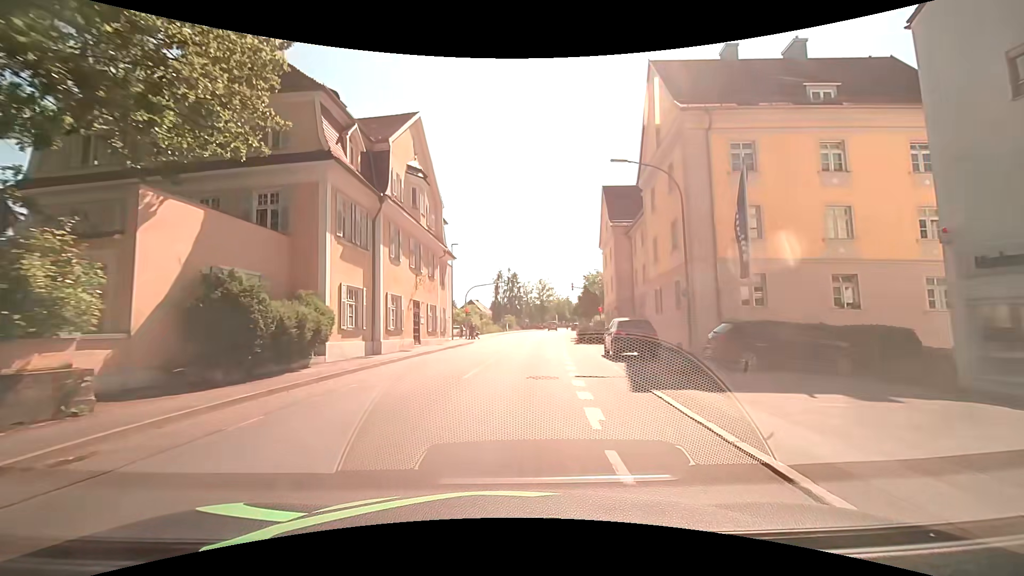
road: tertiary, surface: asphalt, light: Day
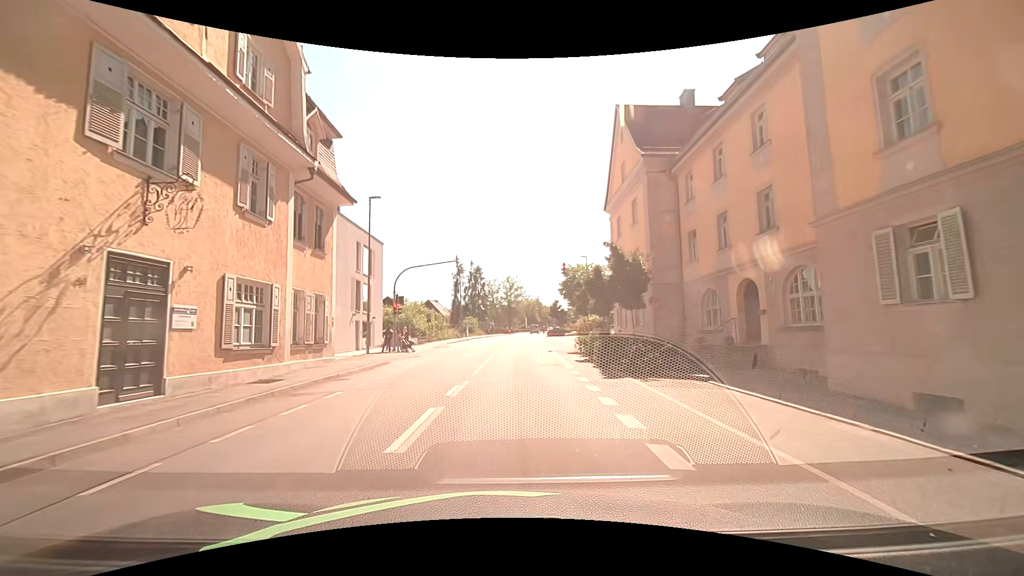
(+0.6, +20.3) m; +6°
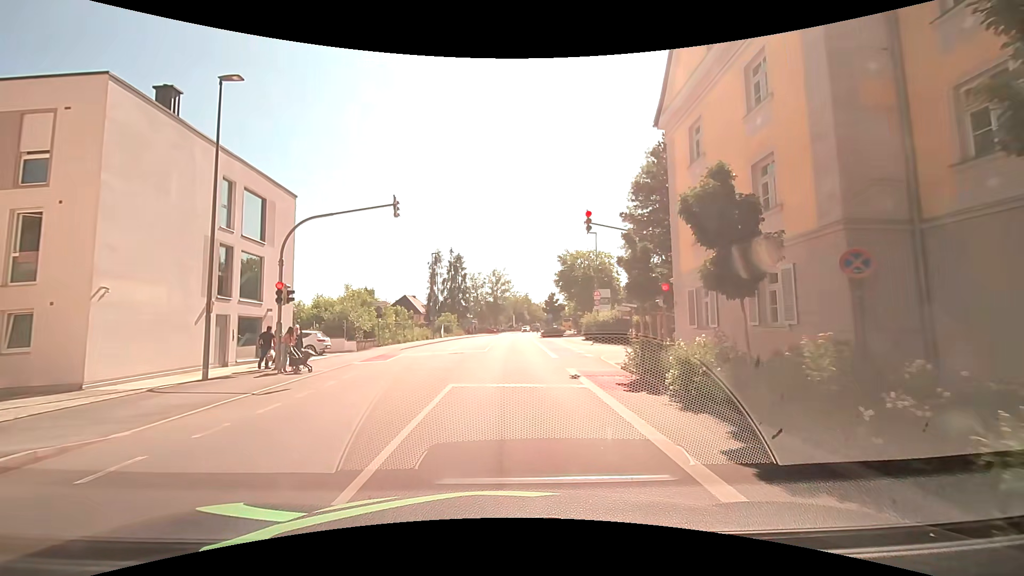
(-0.3, +15.4) m; 0°
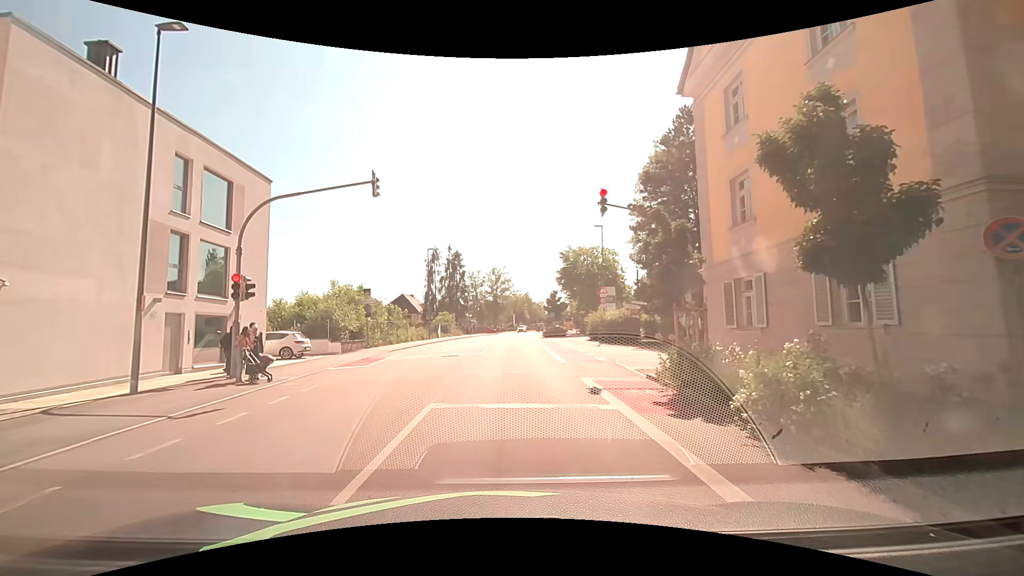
(0.0, +2.9) m; 0°
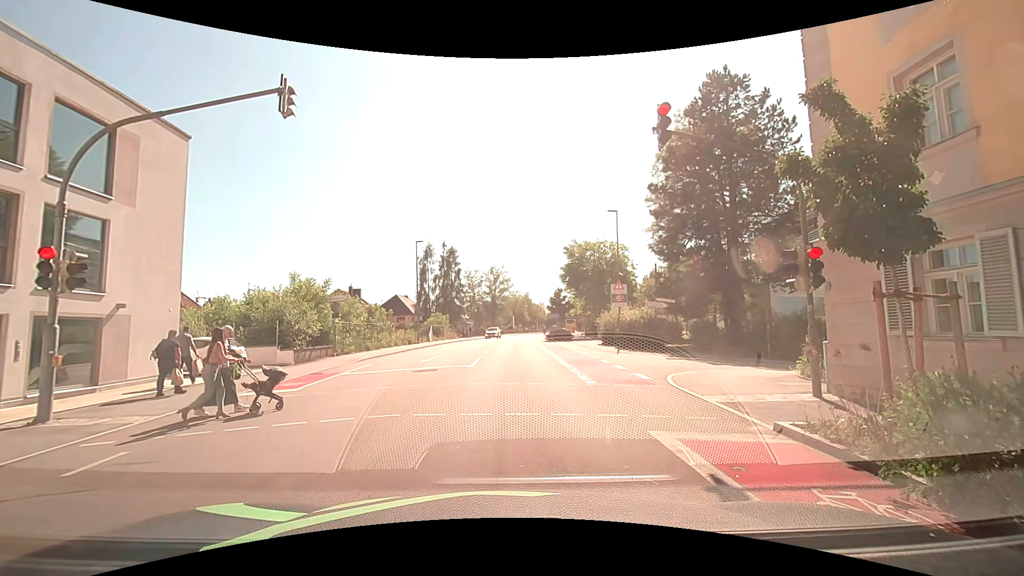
(-0.1, +6.0) m; 0°
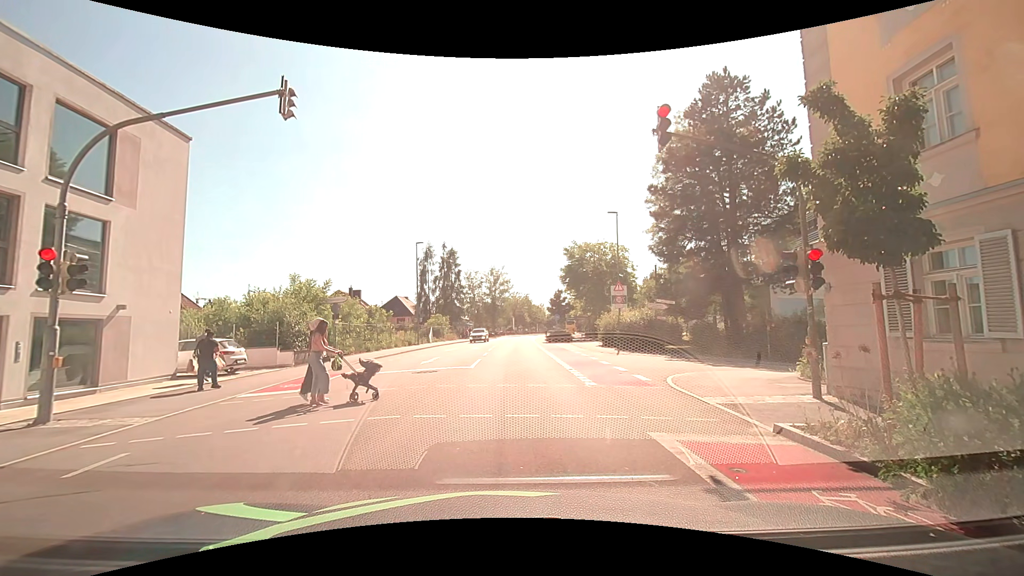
(0.0, +0.1) m; 0°
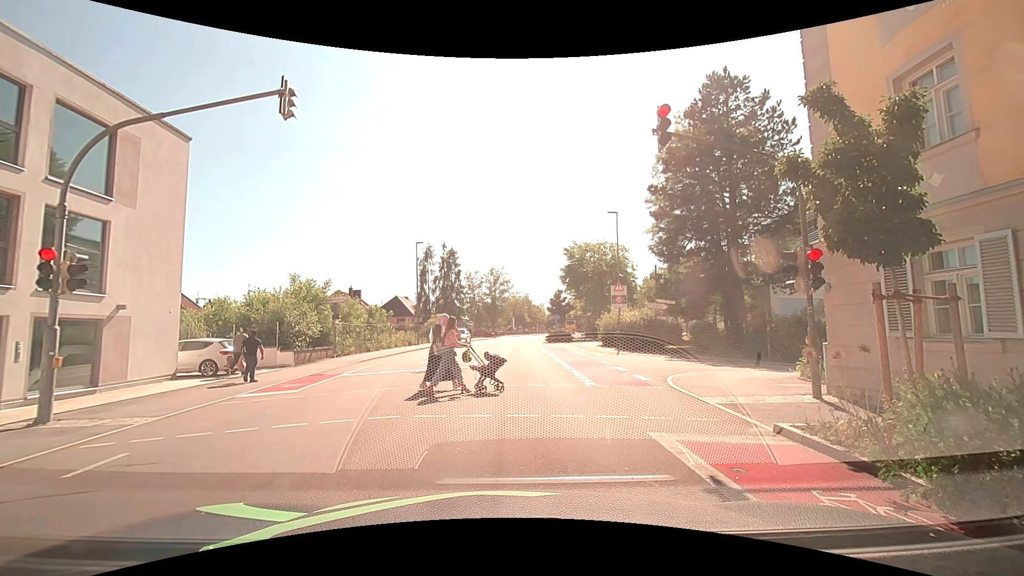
(0.0, 0.0) m; 0°
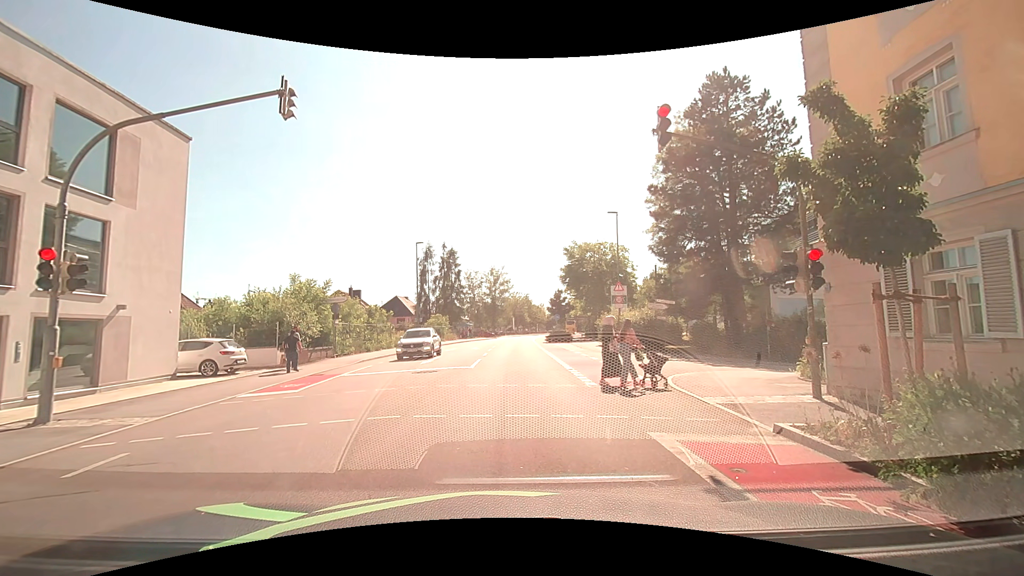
(0.0, 0.0) m; 0°
